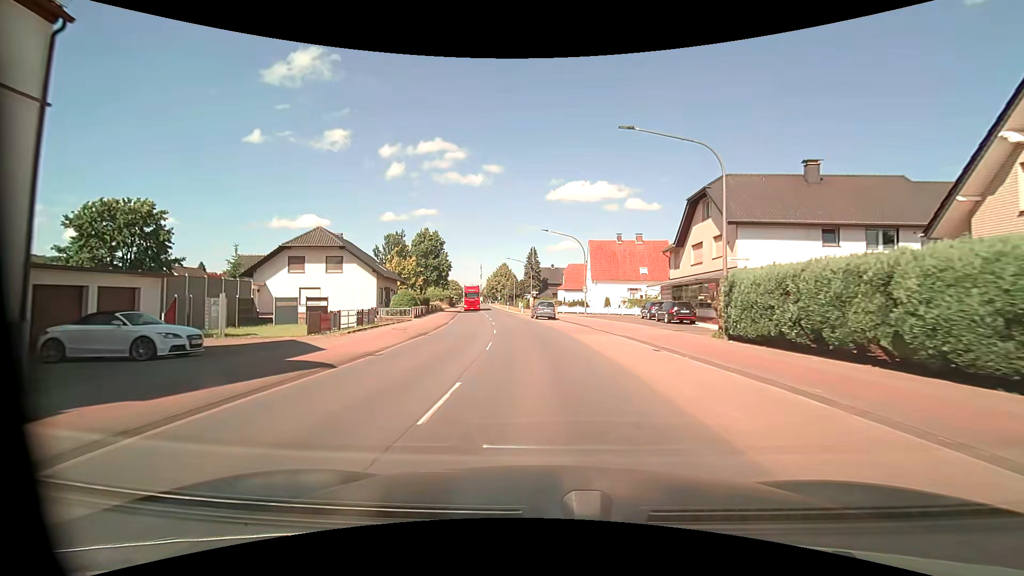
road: primary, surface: asphalt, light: Day
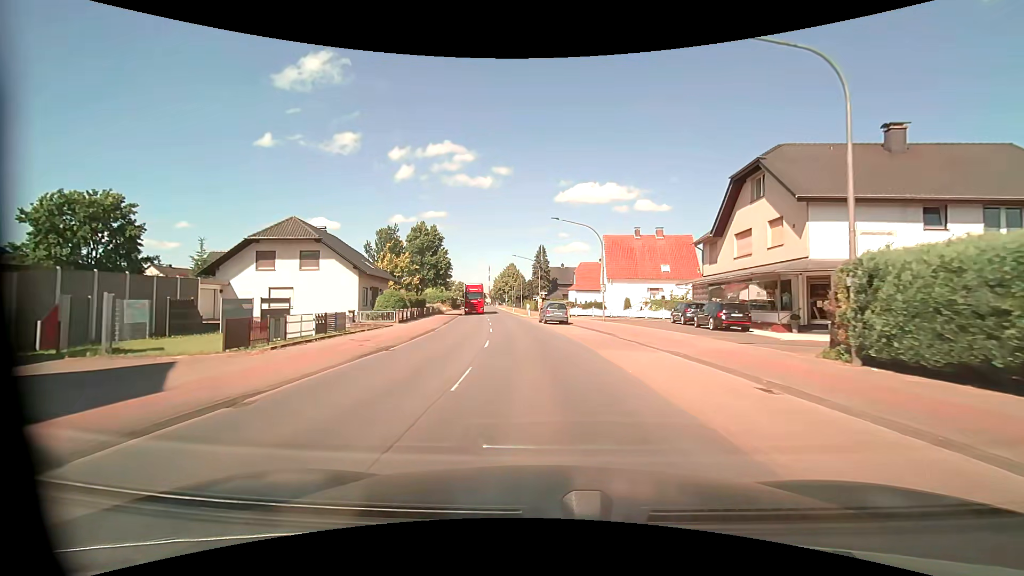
(-0.1, +6.8) m; -1°
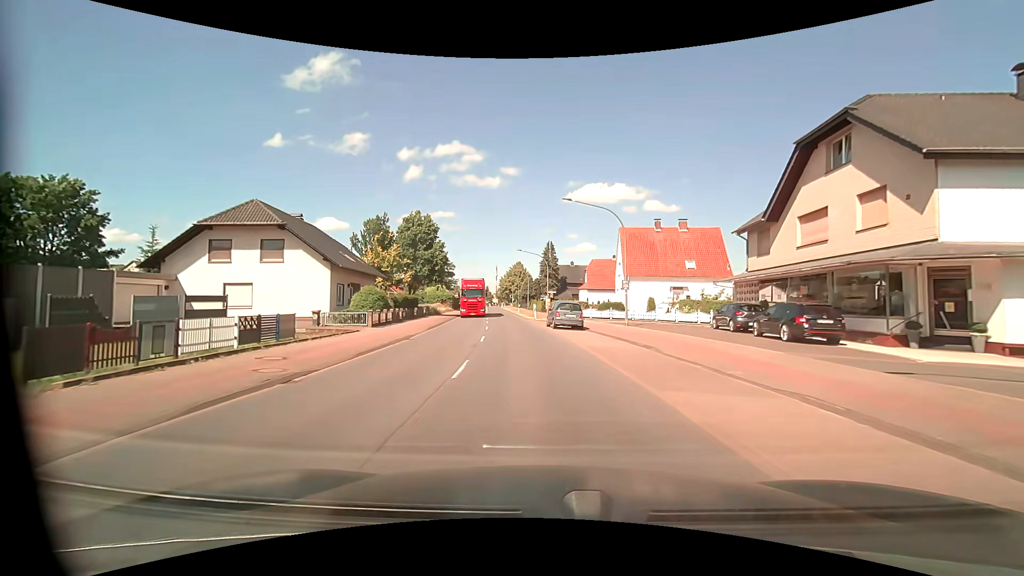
(-0.1, +6.8) m; -1°
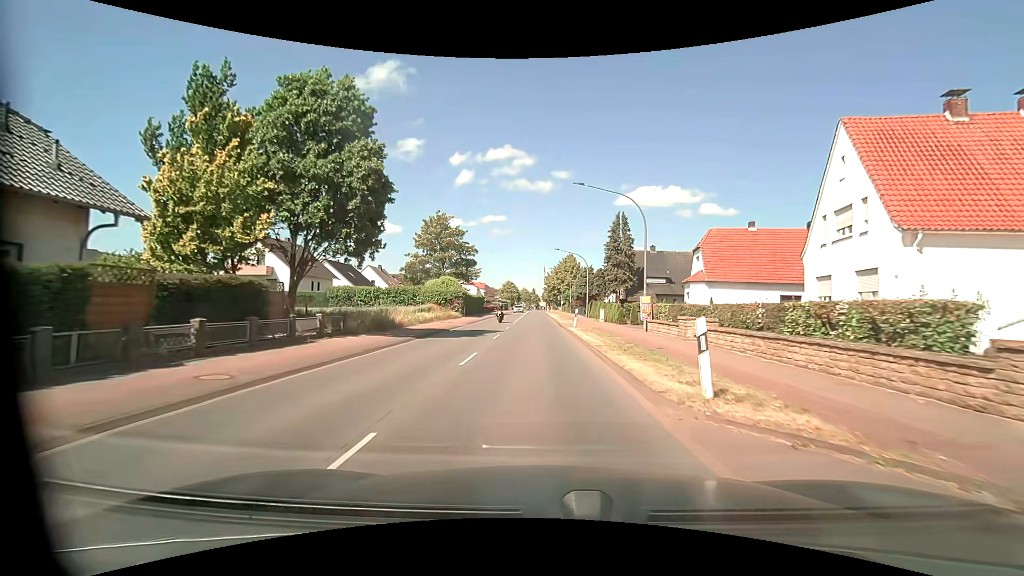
(-2.1, +34.0) m; -5°
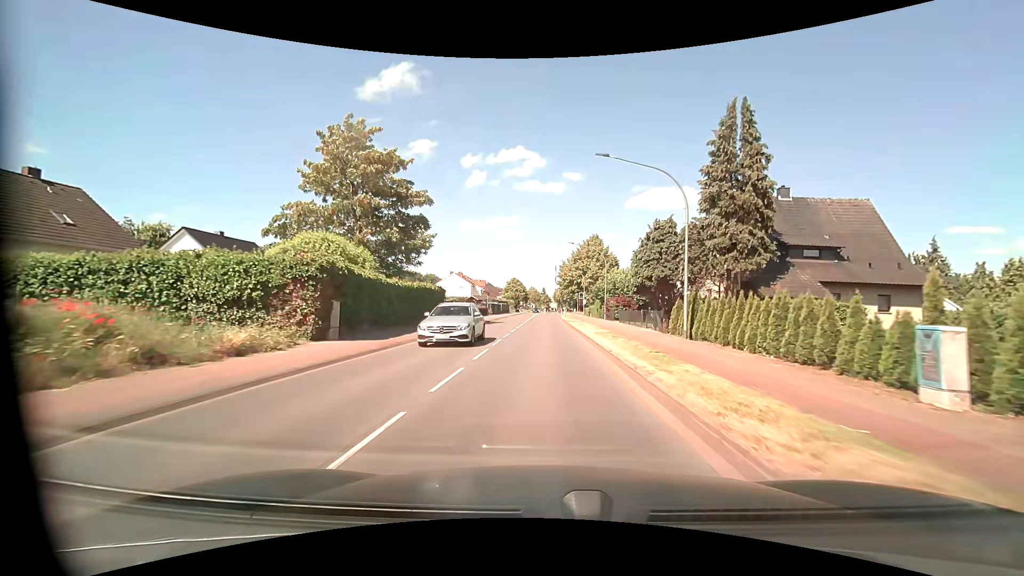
(-0.6, +35.4) m; -1°
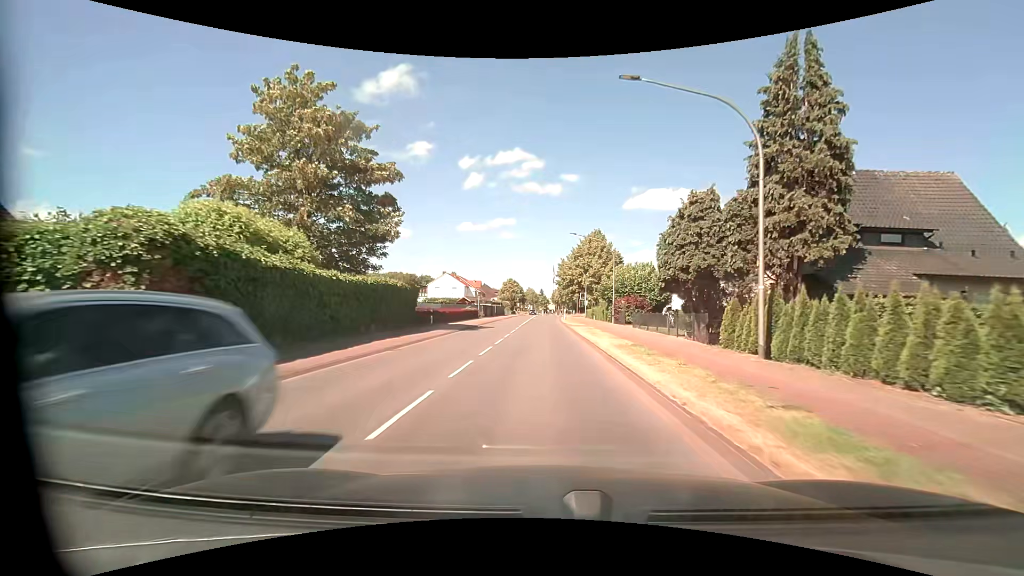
(0.0, +7.3) m; +1°
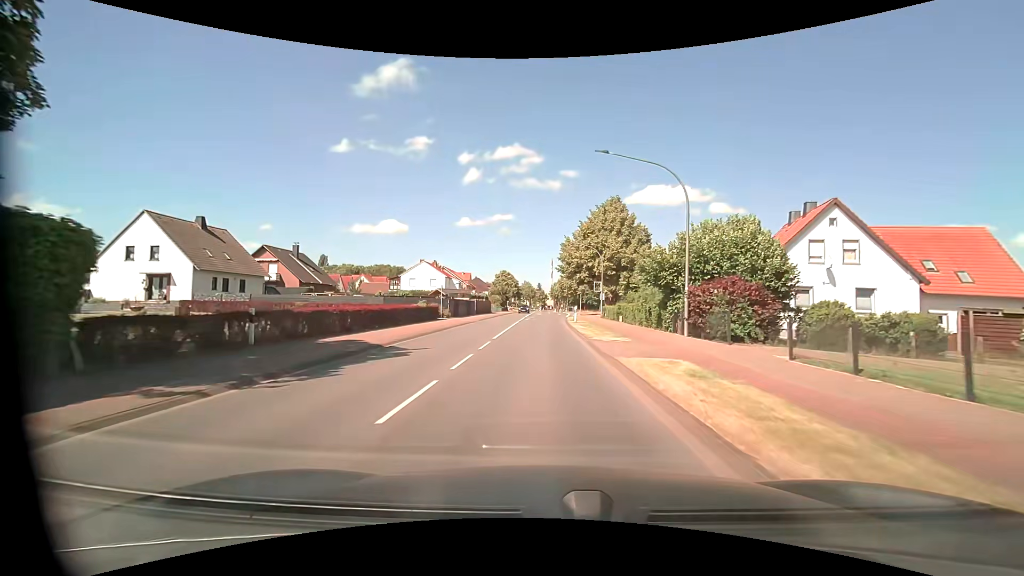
(-0.1, +21.9) m; 0°
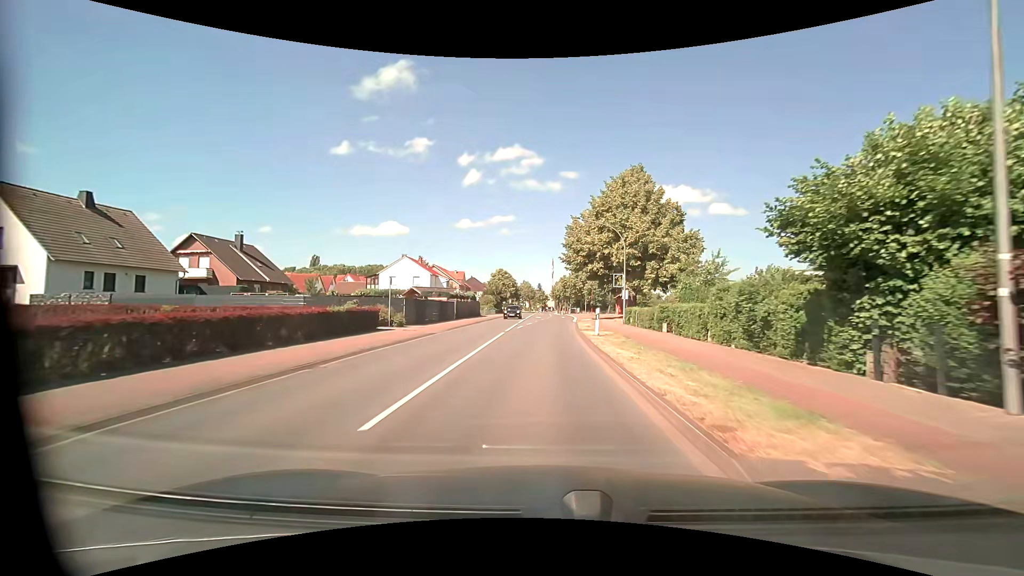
(0.0, +13.8) m; 0°
(0, +10) (0, +20) (0, +30) (+1, +40) (+1, +50) (+2, +60) (+2, +70) (+2, +80) (+2, +90) (+2, +100) m
